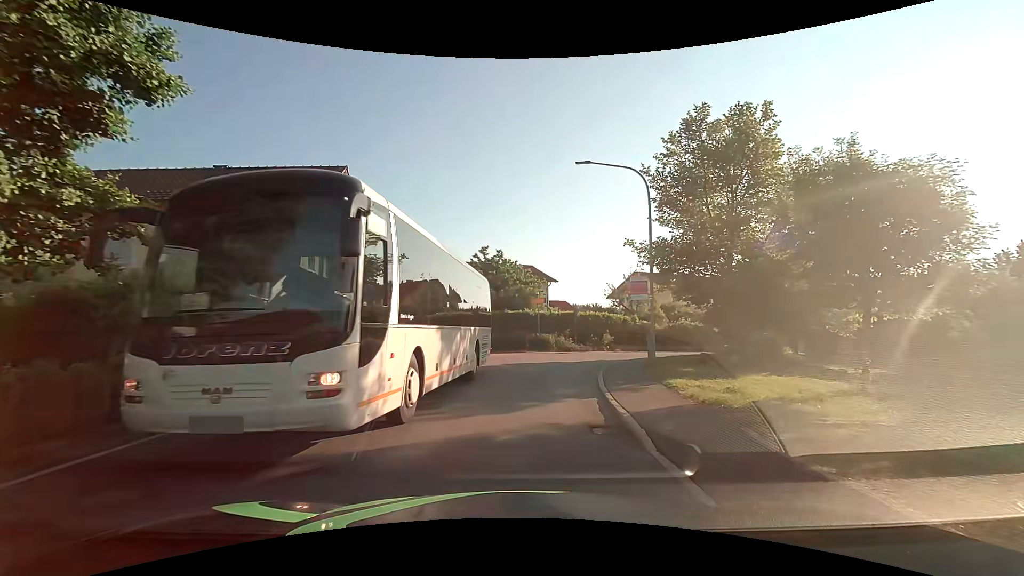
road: secondary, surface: asphalt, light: Day
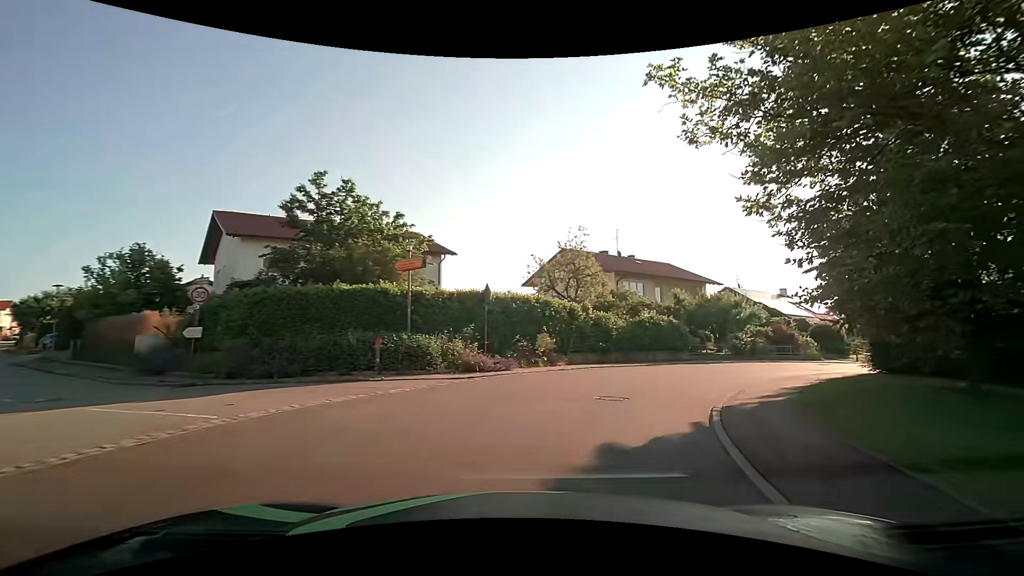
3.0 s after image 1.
(+1.3, +19.8) m; +11°
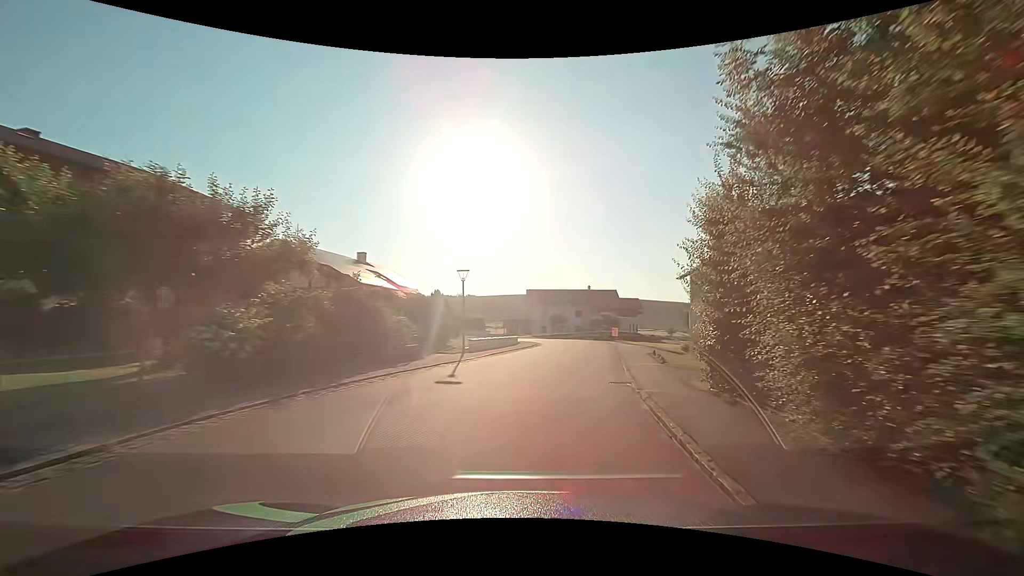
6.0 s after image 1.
(+10.8, +24.2) m; +45°
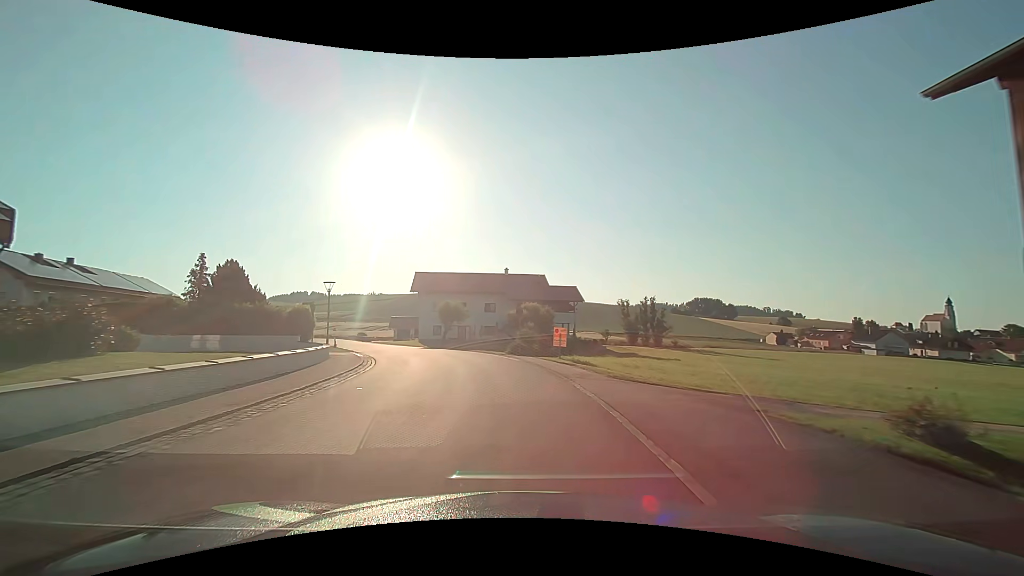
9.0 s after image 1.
(+4.6, +32.9) m; +9°
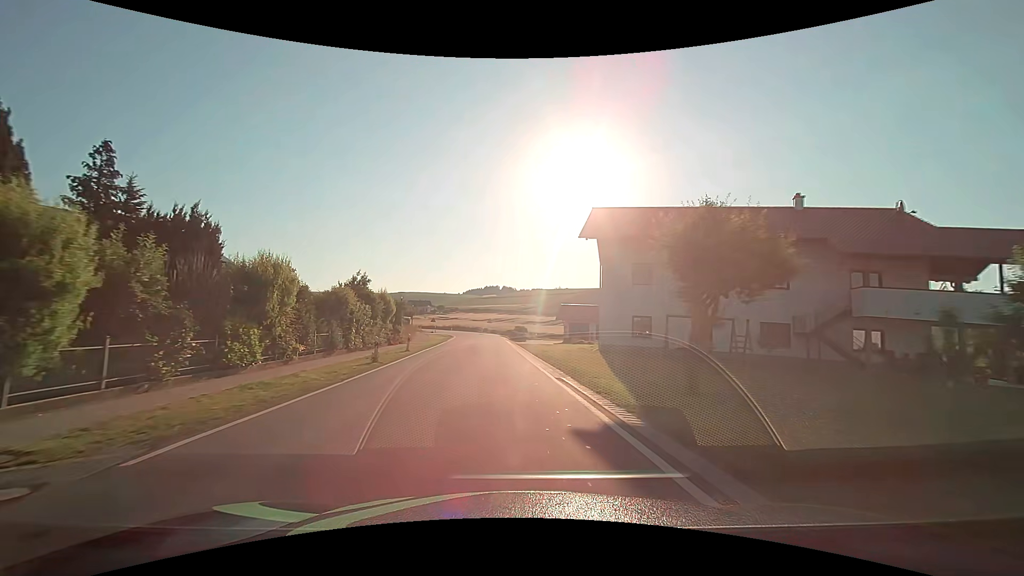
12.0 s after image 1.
(-6.2, +36.5) m; -21°
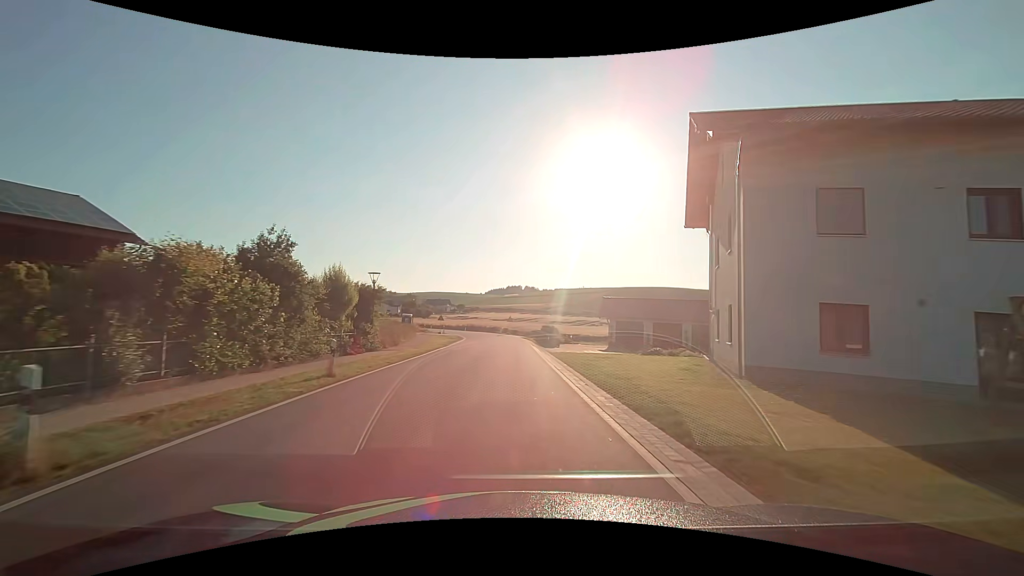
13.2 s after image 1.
(-0.5, +15.5) m; -2°
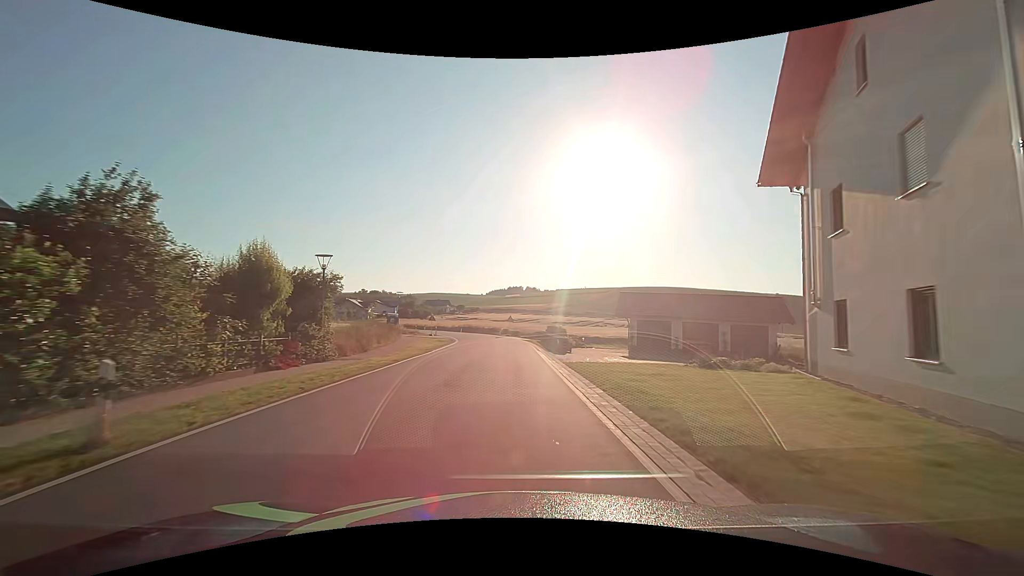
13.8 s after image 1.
(0.0, +7.7) m; 0°
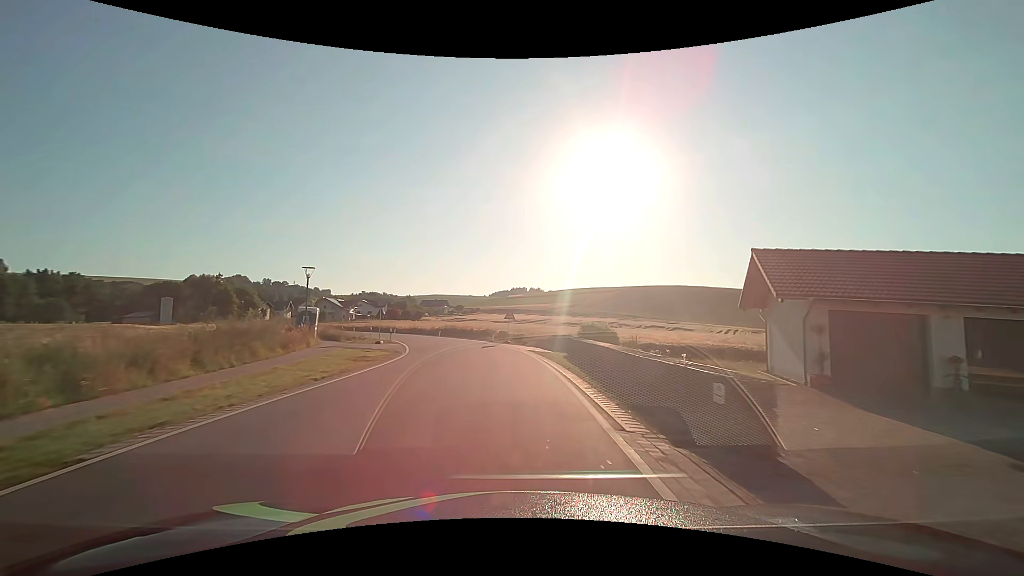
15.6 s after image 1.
(0.0, +23.2) m; 0°
(0, +10) (-1, +20) (-2, +30) (-5, +39) (-9, +49) (-14, +57) (-19, +66) (-25, +74) (-31, +81) (-38, +89) m
